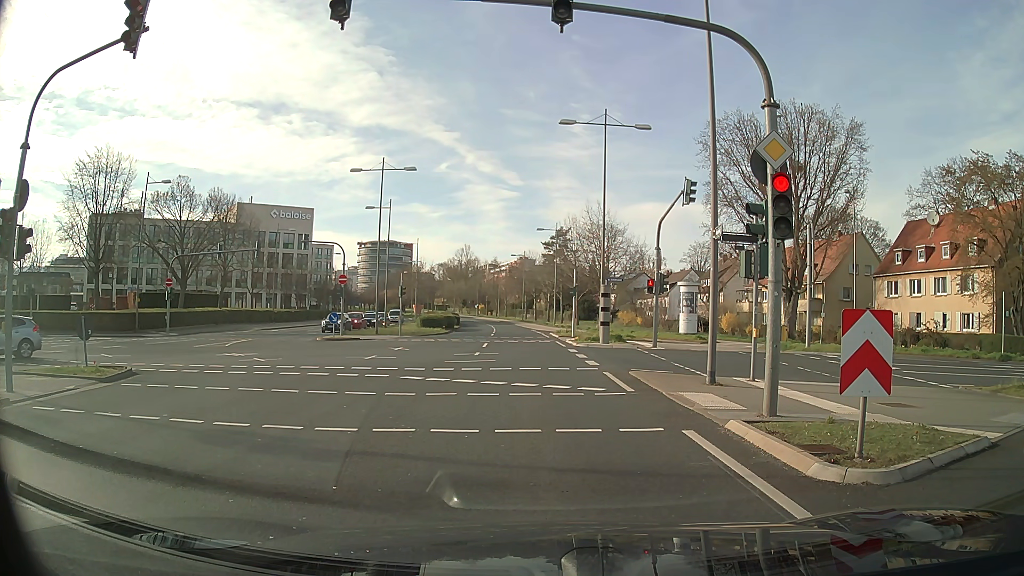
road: tertiary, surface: asphalt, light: Day
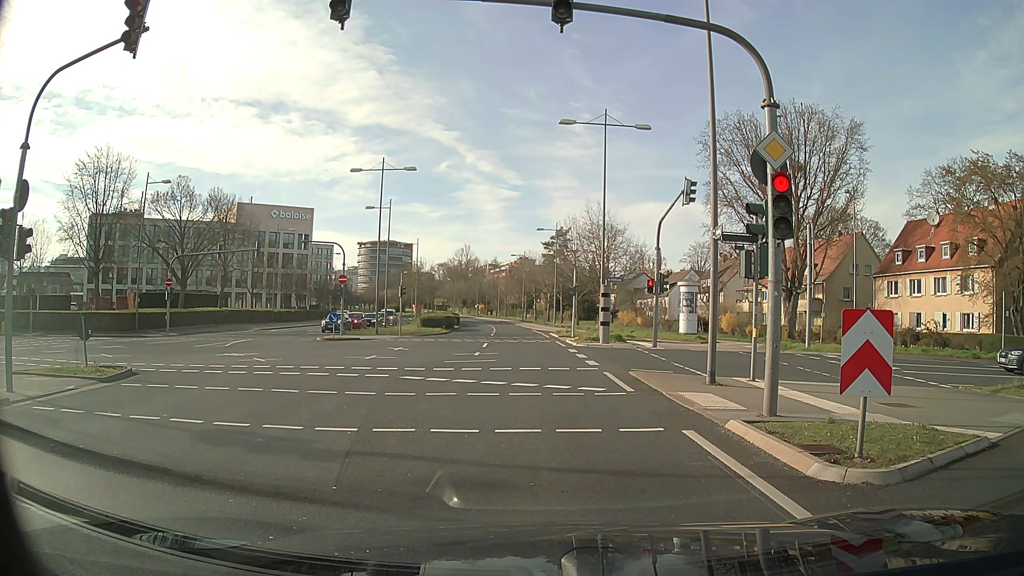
(0.0, 0.0) m; 0°
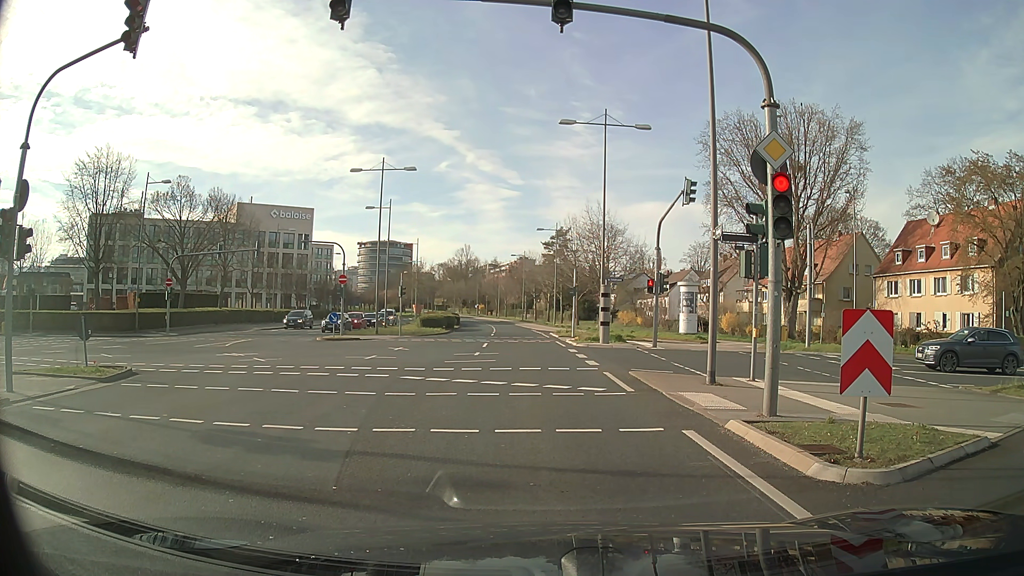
(0.0, 0.0) m; 0°
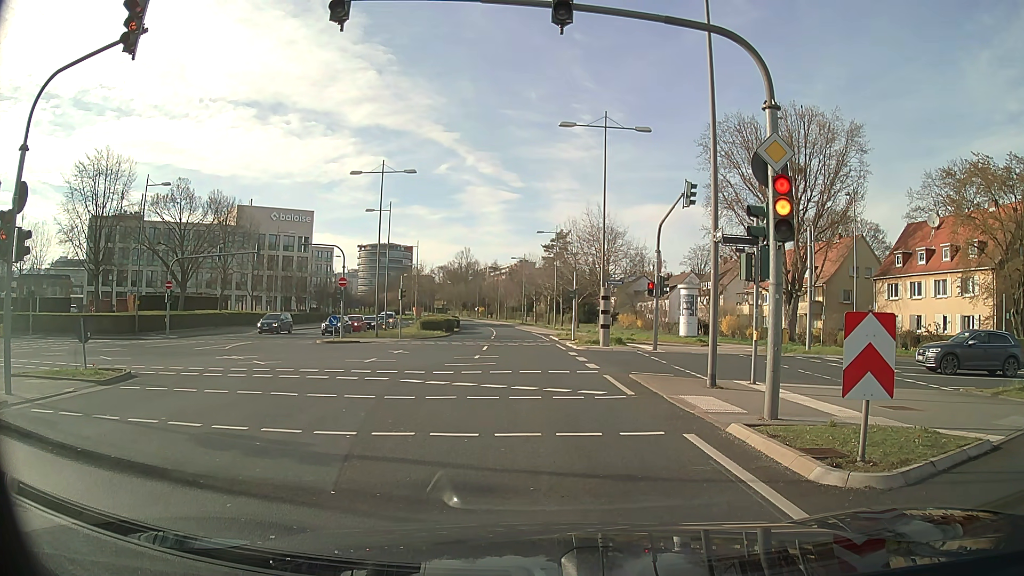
(0.0, 0.0) m; 0°
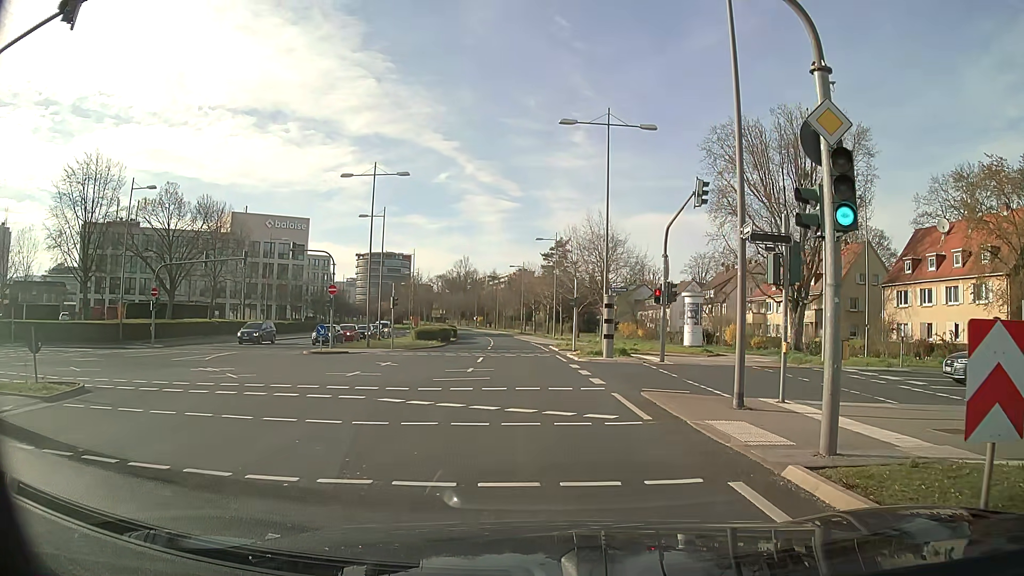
(-0.1, +2.2) m; -1°
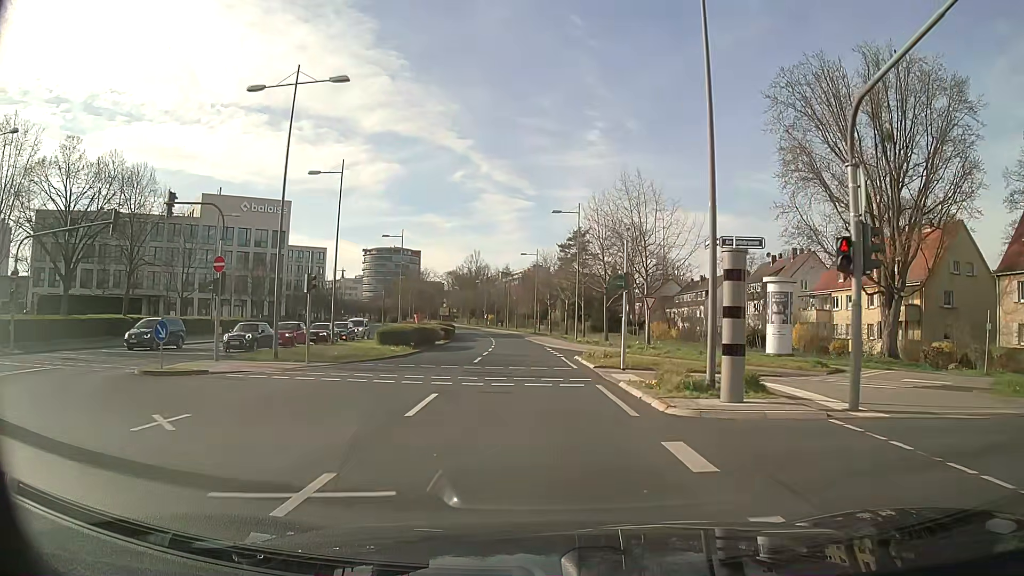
(-0.3, +17.1) m; -1°
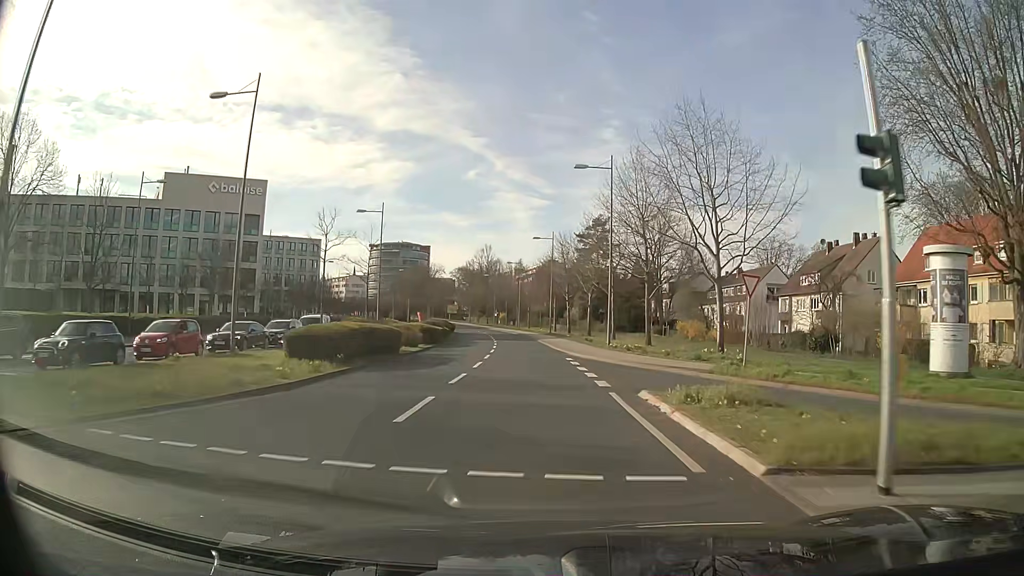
(-0.3, +15.4) m; -2°
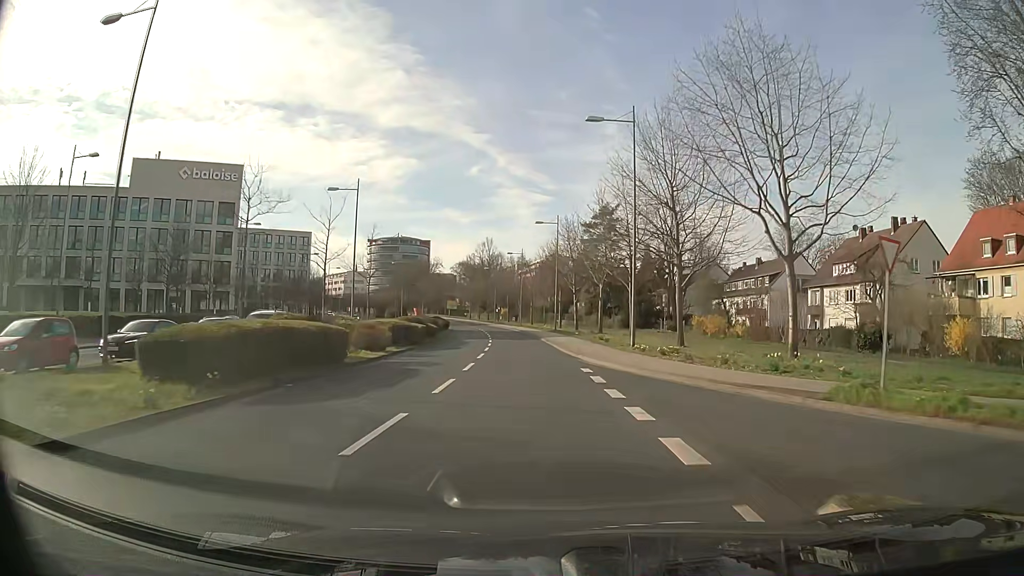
(0.0, +8.6) m; 0°
(0, +10) (0, +20) (-1, +30) (-1, +40) (-2, +50) (-3, +60) (-4, +70) (-5, +80) (-7, +90) (-8, +100) m
